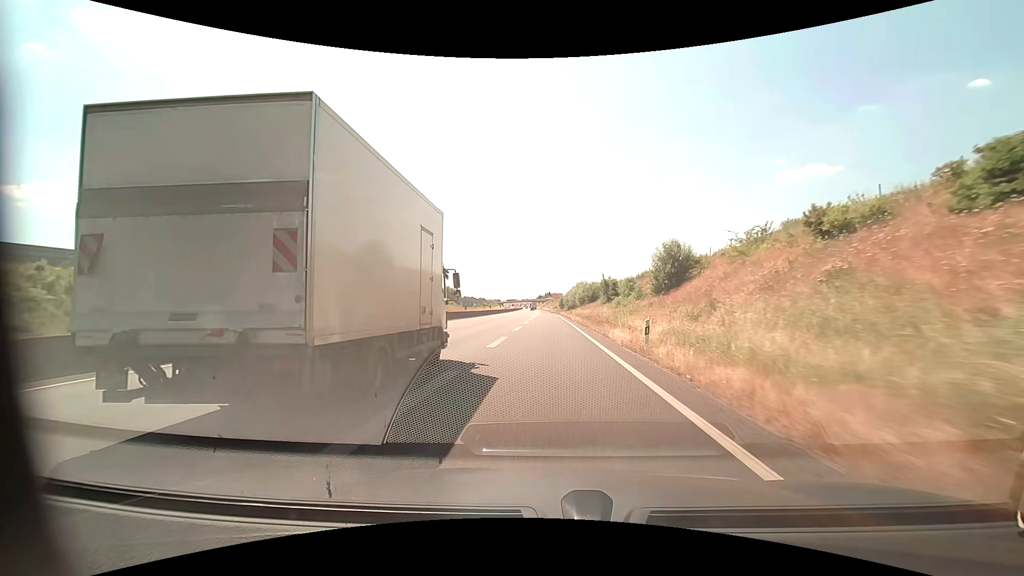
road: motorway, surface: asphalt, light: Day
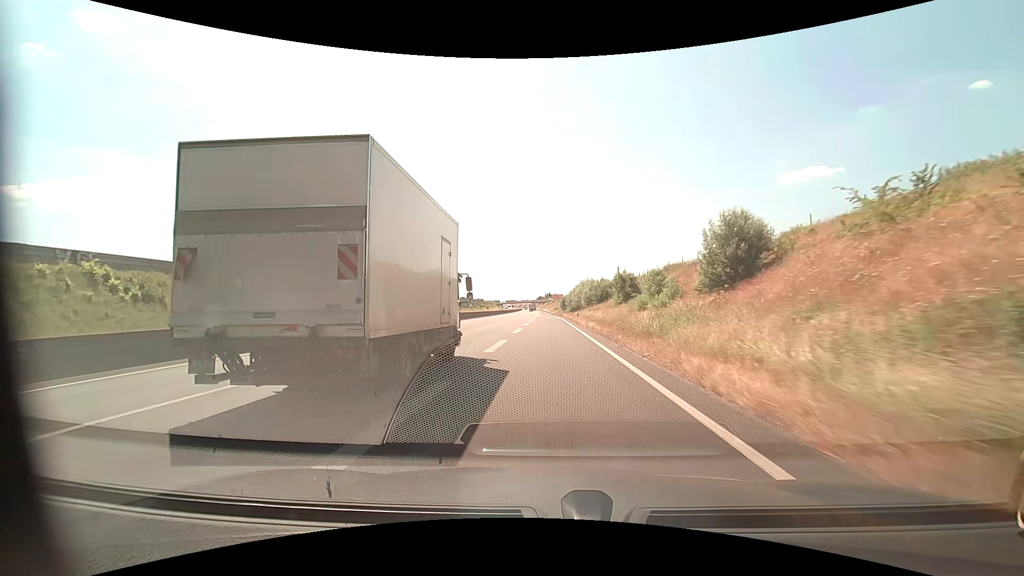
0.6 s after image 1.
(0.0, +13.6) m; 0°
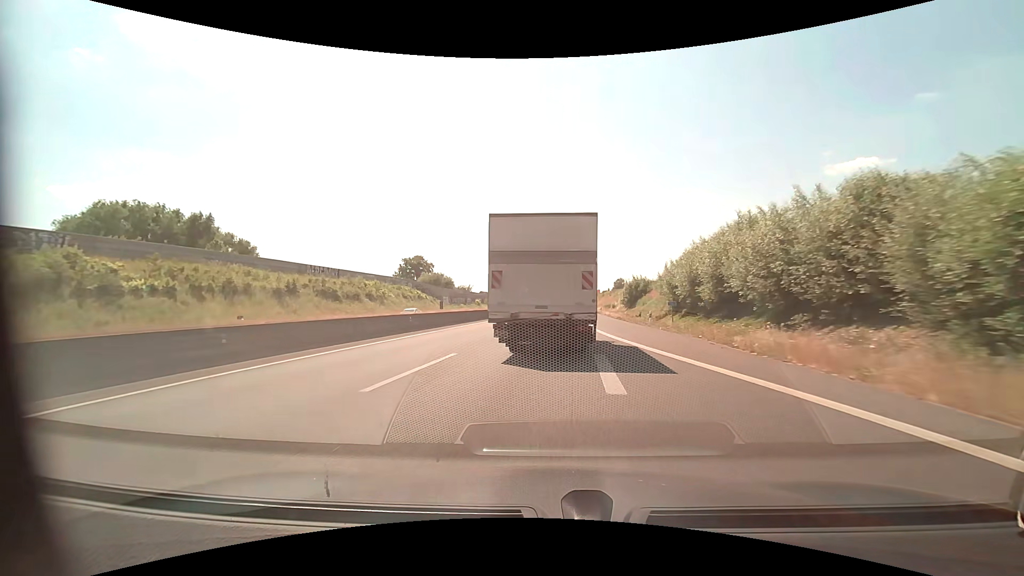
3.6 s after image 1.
(-2.0, +68.1) m; -4°
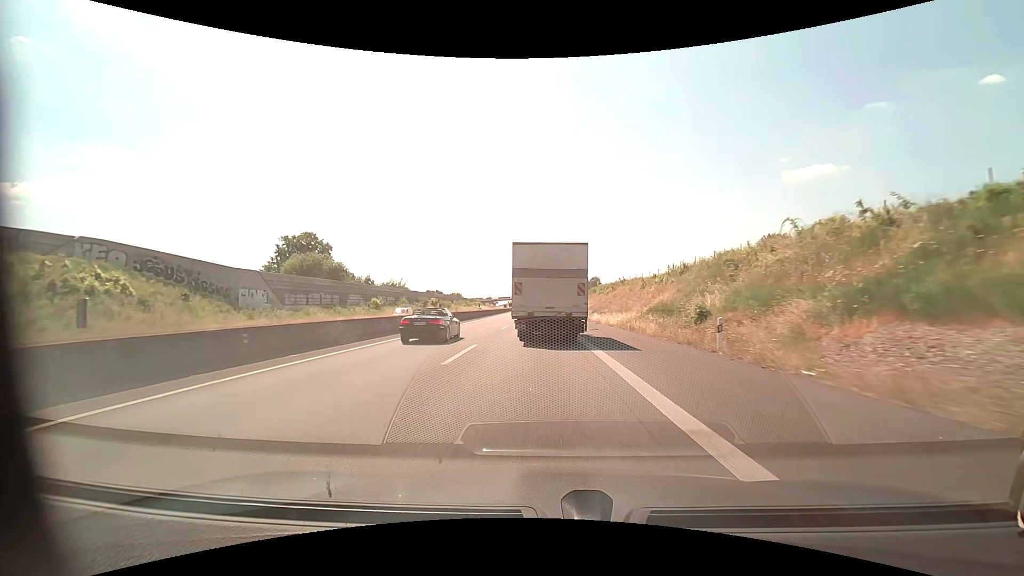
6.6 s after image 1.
(+2.9, +69.1) m; +4°
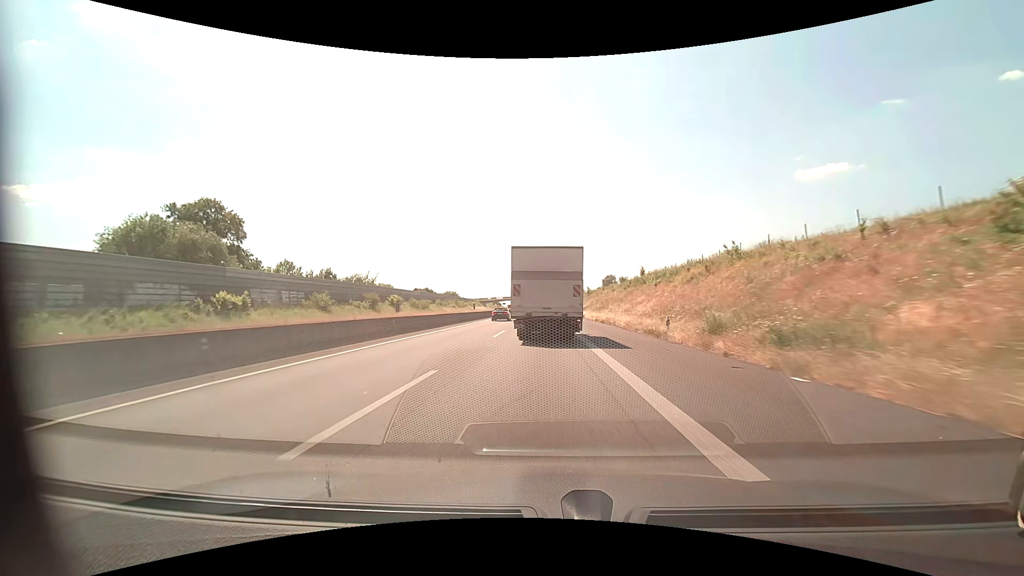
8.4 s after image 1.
(-0.5, +43.6) m; -1°
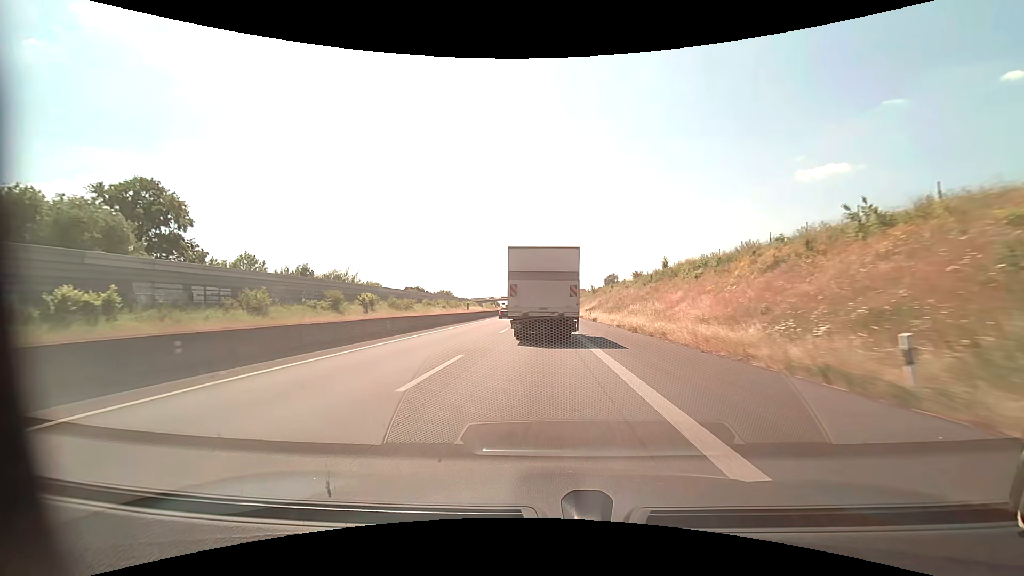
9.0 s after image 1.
(0.0, +14.8) m; 0°
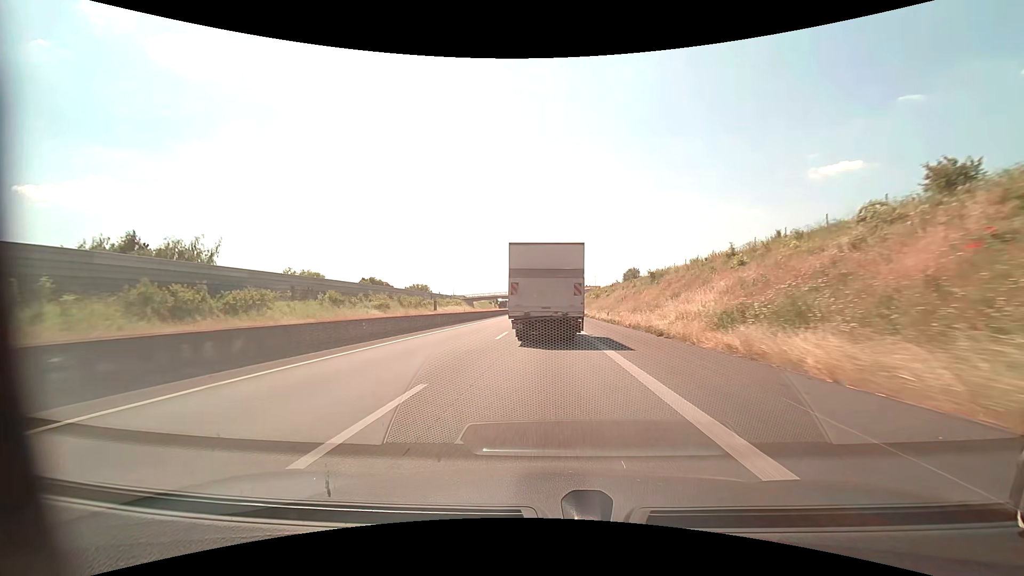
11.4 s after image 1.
(-0.4, +60.2) m; -1°
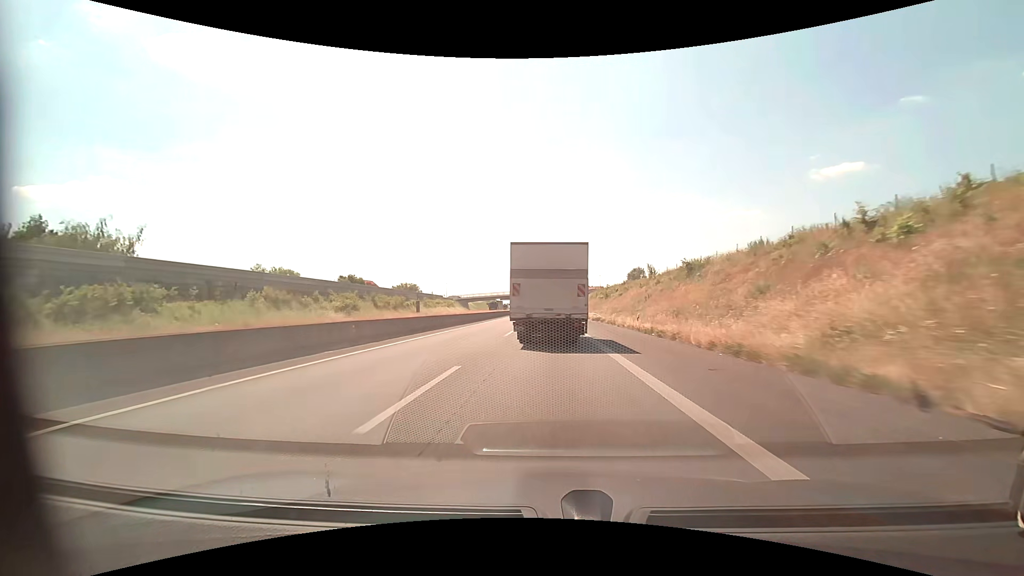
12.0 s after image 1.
(0.0, +15.3) m; 0°
(0, +10) (0, +20) (0, +30) (0, +40) (-1, +50) (-1, +60) (-2, +70) (-3, +80) (-3, +90) (-3, +100) m
